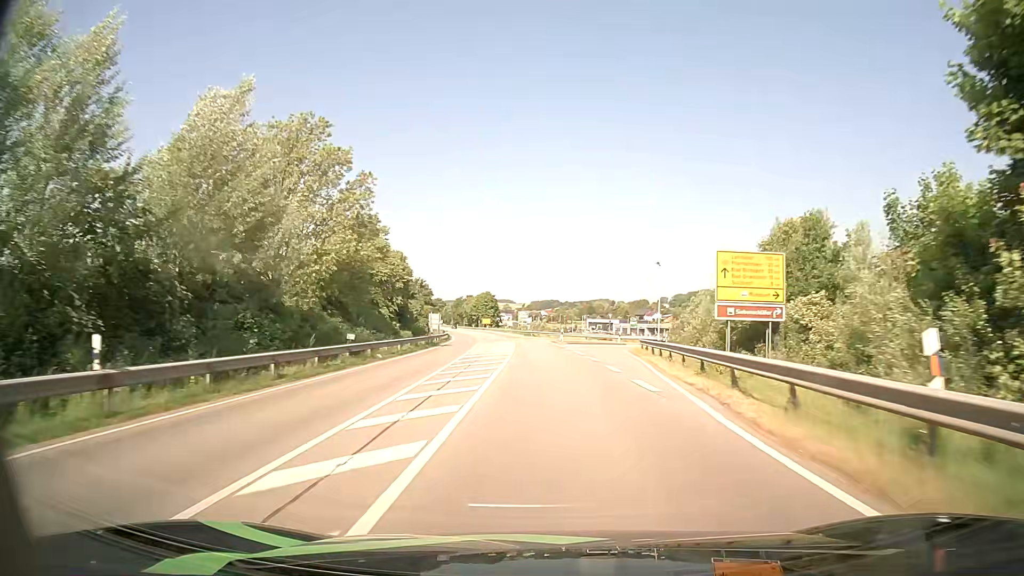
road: primary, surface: asphalt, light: Day
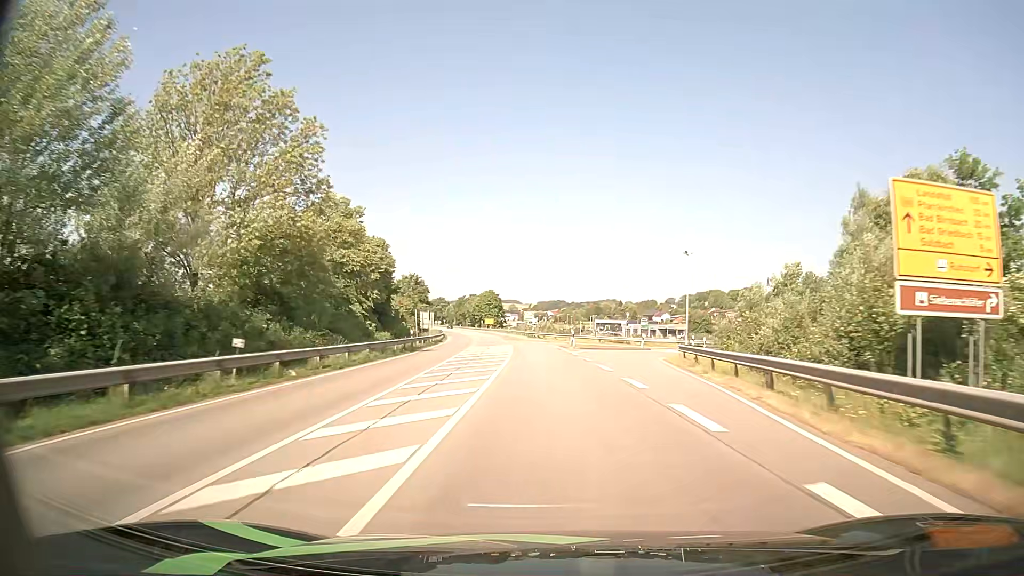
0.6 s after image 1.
(-0.1, +11.2) m; -1°
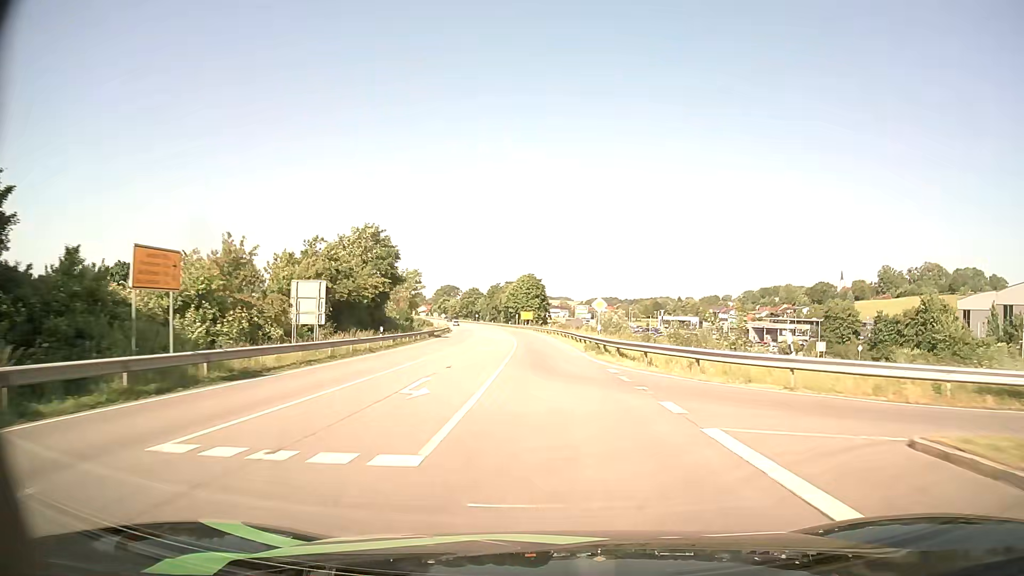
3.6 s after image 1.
(-1.8, +55.2) m; -4°
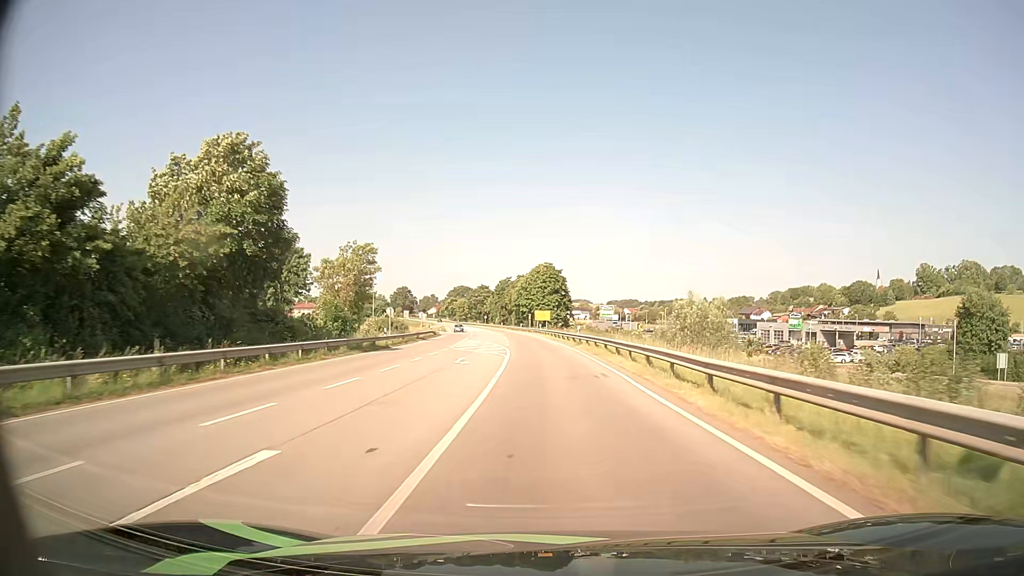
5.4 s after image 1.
(-0.5, +33.5) m; -2°
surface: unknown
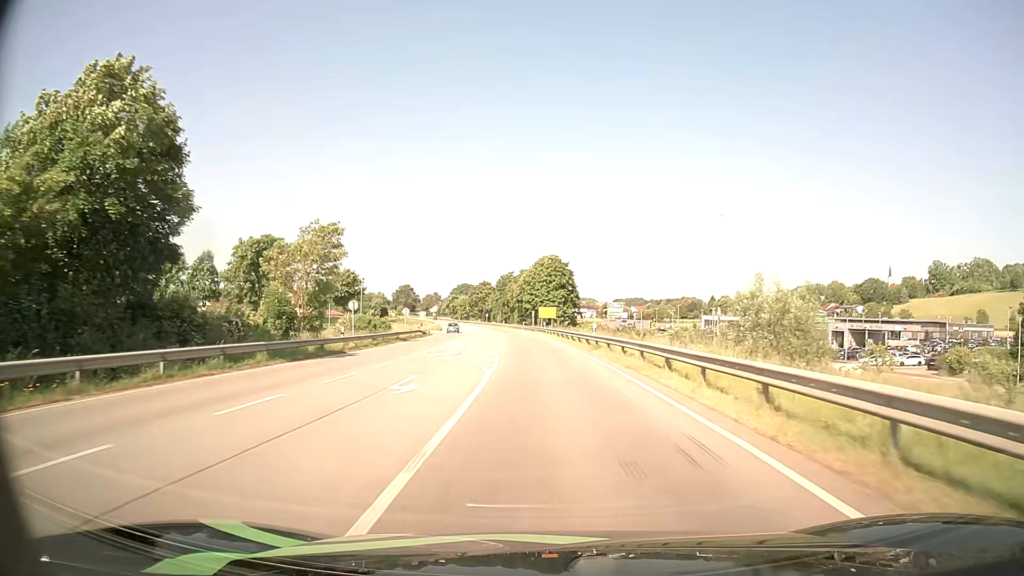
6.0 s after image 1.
(0.0, +11.3) m; 0°
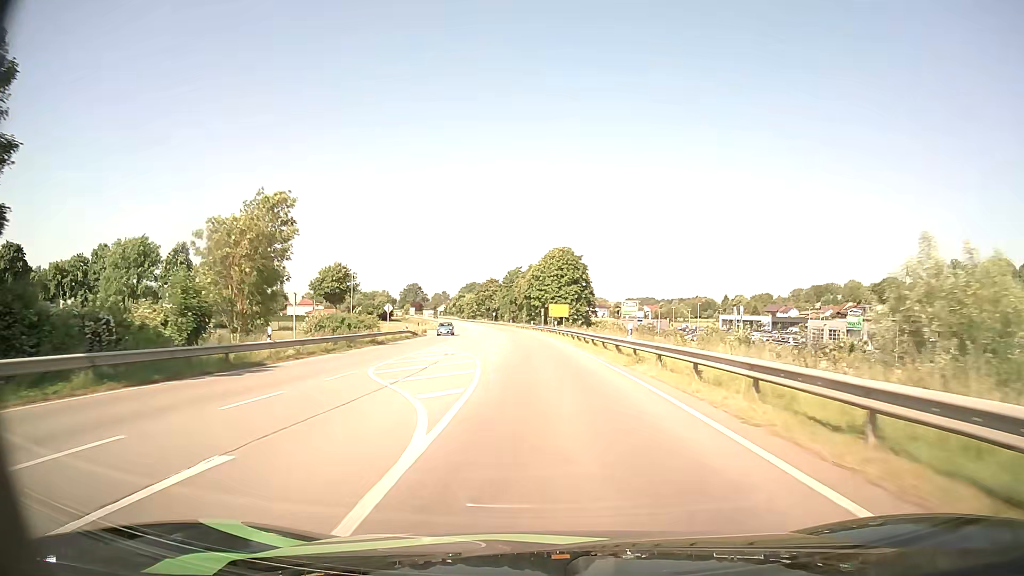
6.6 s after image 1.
(-0.1, +11.4) m; 0°
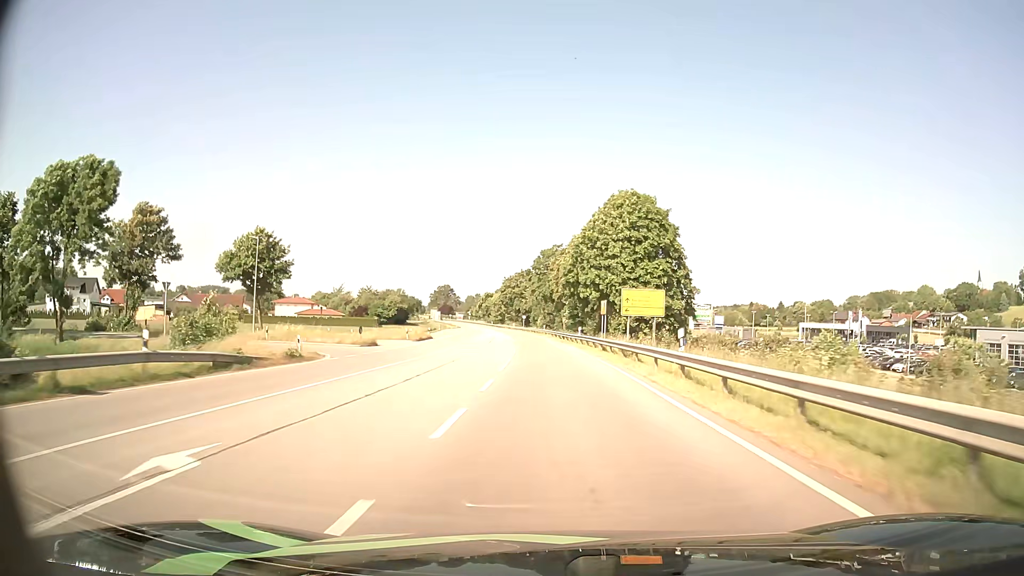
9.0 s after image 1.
(-1.7, +46.1) m; -4°
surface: asphalt
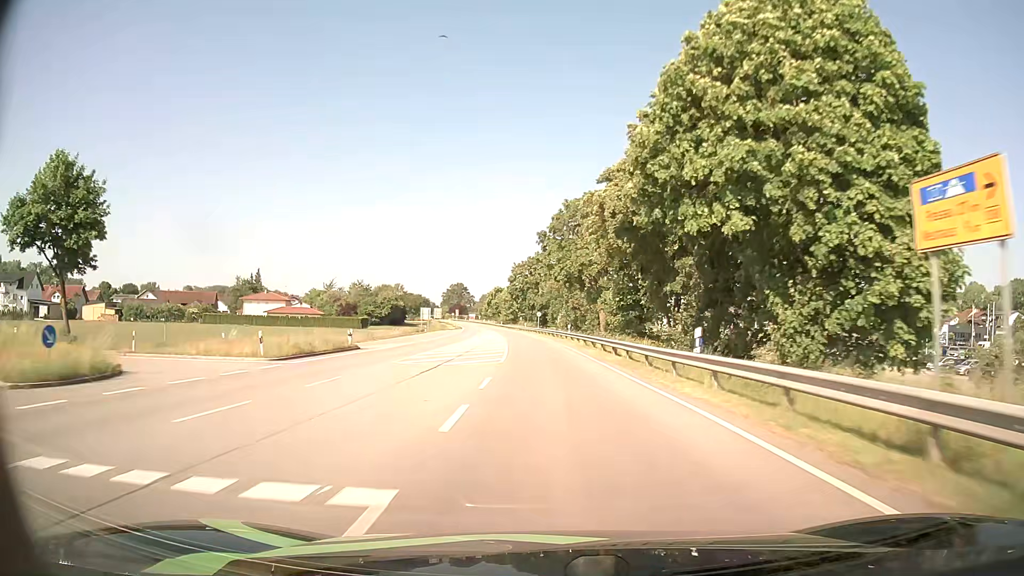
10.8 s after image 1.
(-0.5, +35.2) m; -2°
(0, +10) (0, +20) (0, +30) (-1, +40) (-1, +50) (-2, +60) (-2, +70) (-3, +80) (-4, +90) (-6, +100) m
